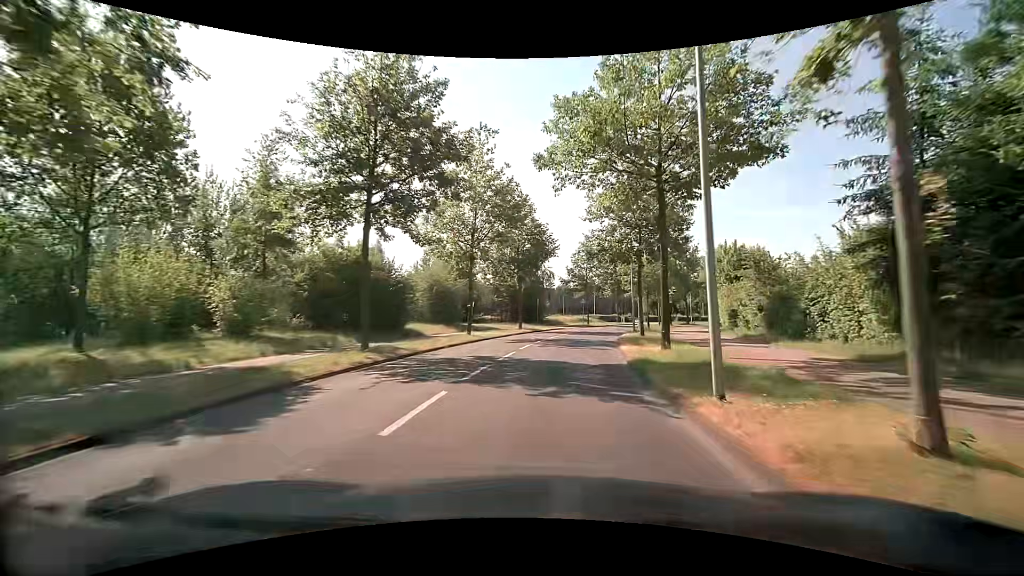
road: tertiary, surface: asphalt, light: Day
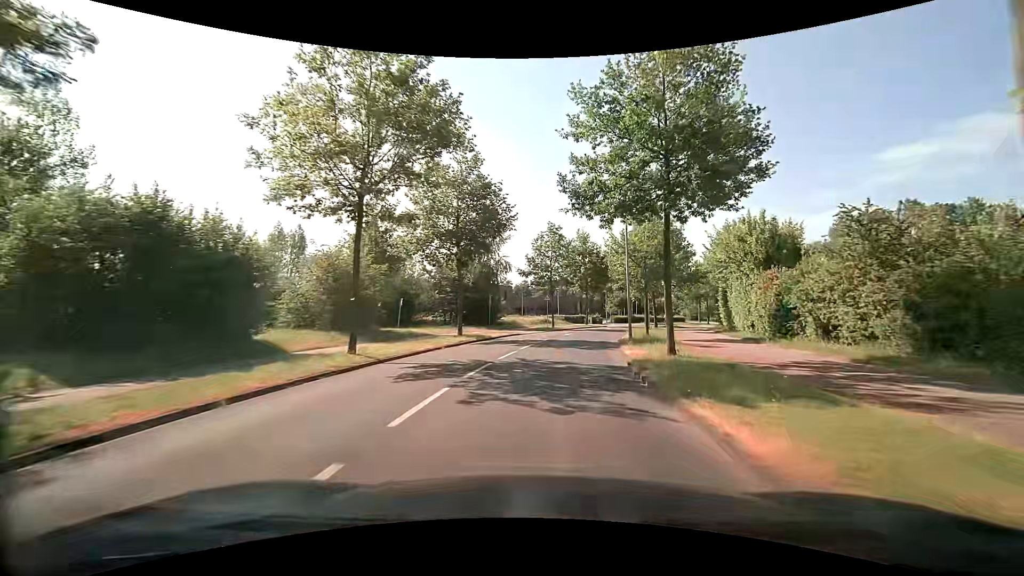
(+0.5, +12.9) m; +5°
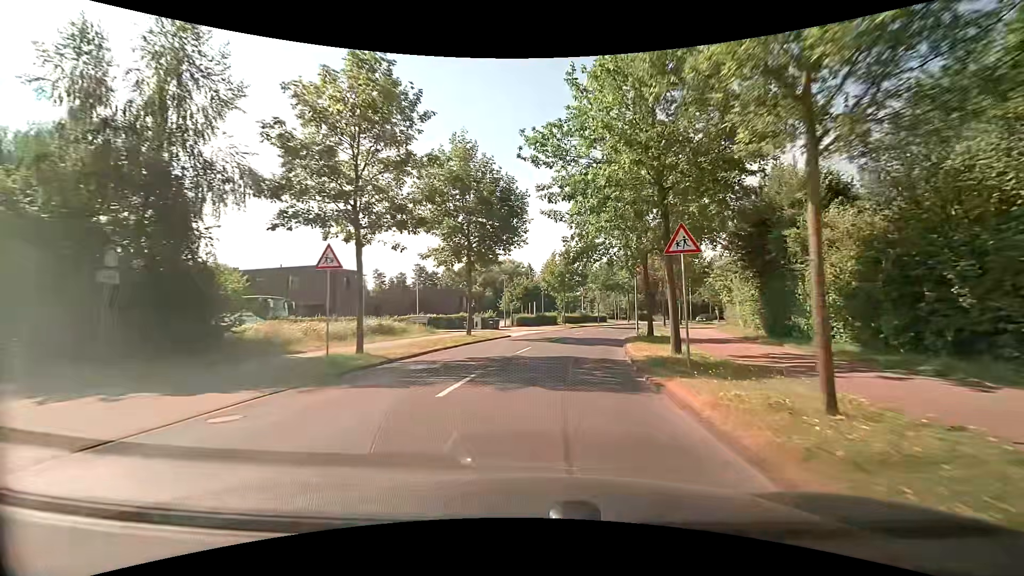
(+3.4, +33.0) m; +12°
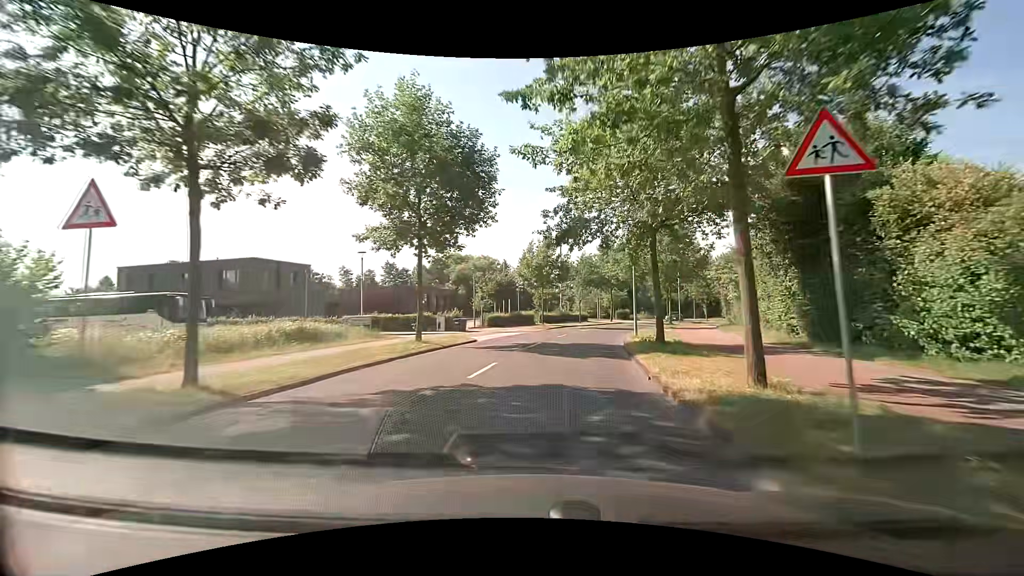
(+0.2, +6.8) m; +3°
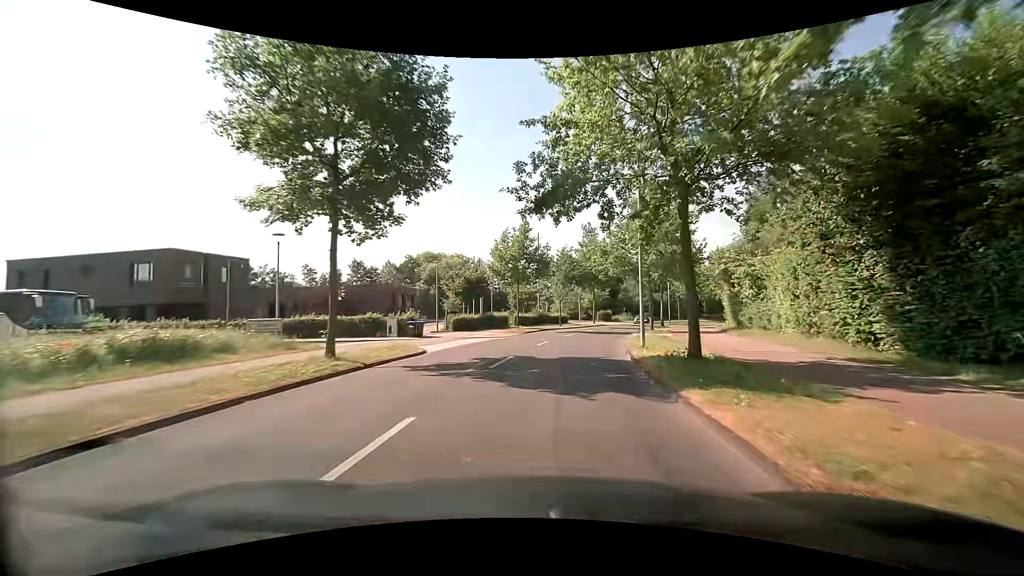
(+0.1, +6.8) m; +2°
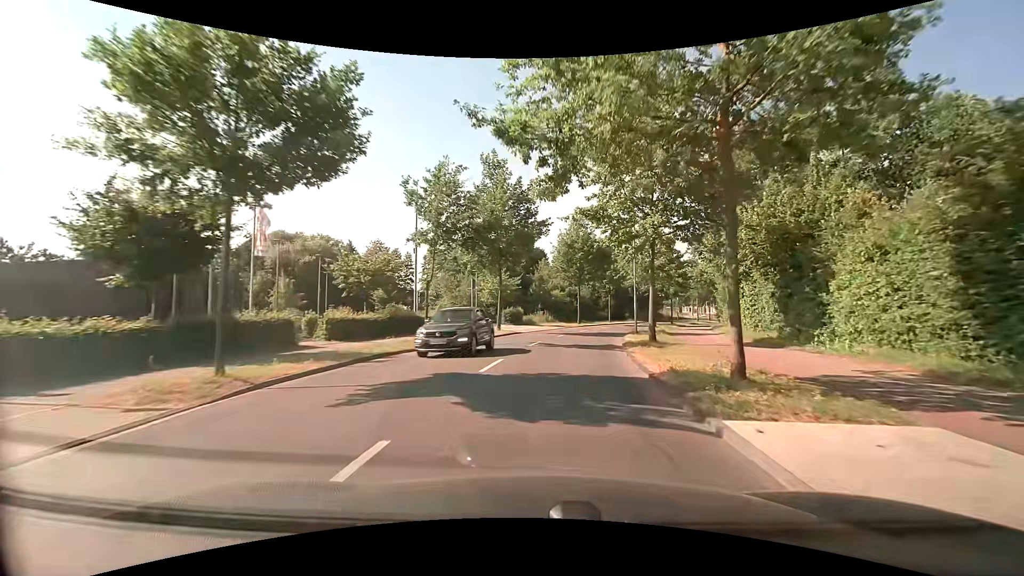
(+2.7, +27.7) m; +12°
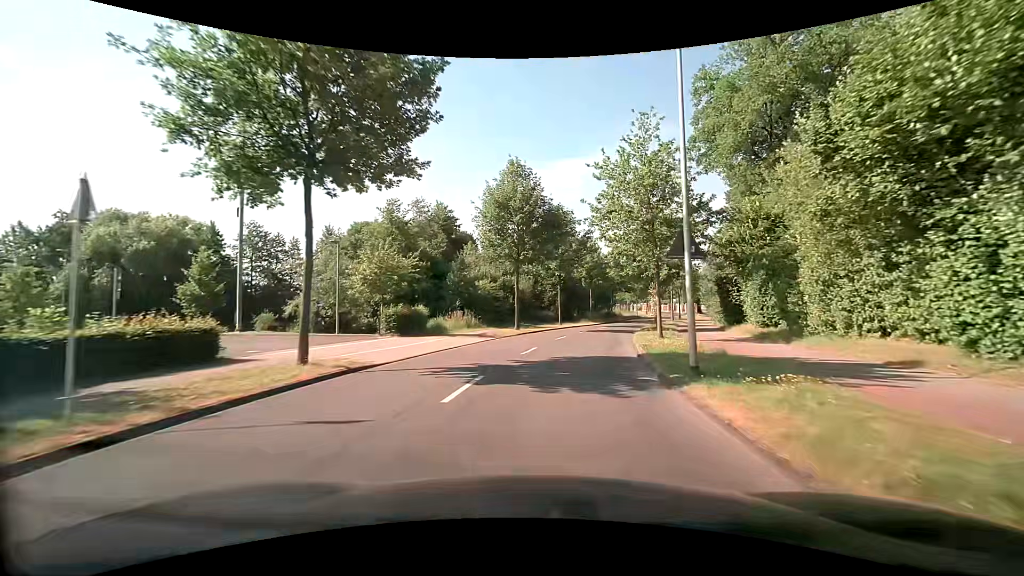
(+1.5, +21.3) m; +7°
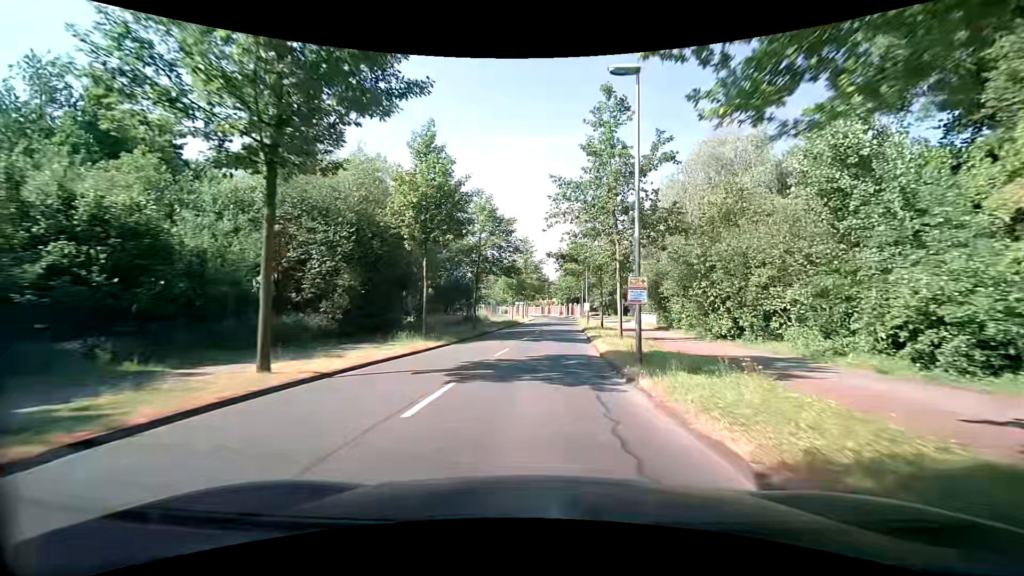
(+4.8, +36.2) m; +15°
(0, +10) (+1, +20) (+2, +30) (+3, +40) (+4, +50) (+5, +60) (+6, +70) (+6, +80) (+7, +90) (+7, +100) m
